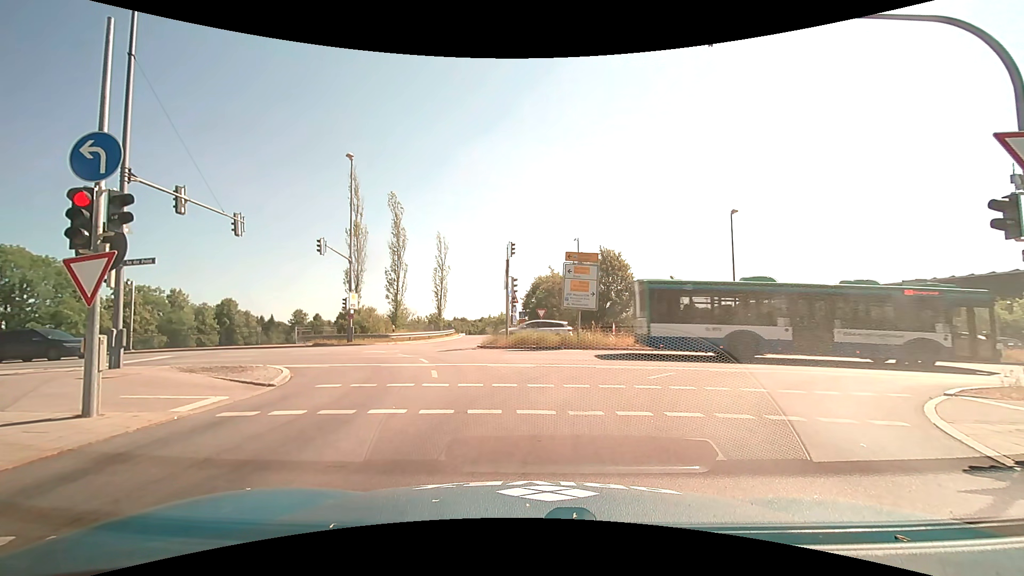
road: motorway_link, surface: asphalt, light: Day
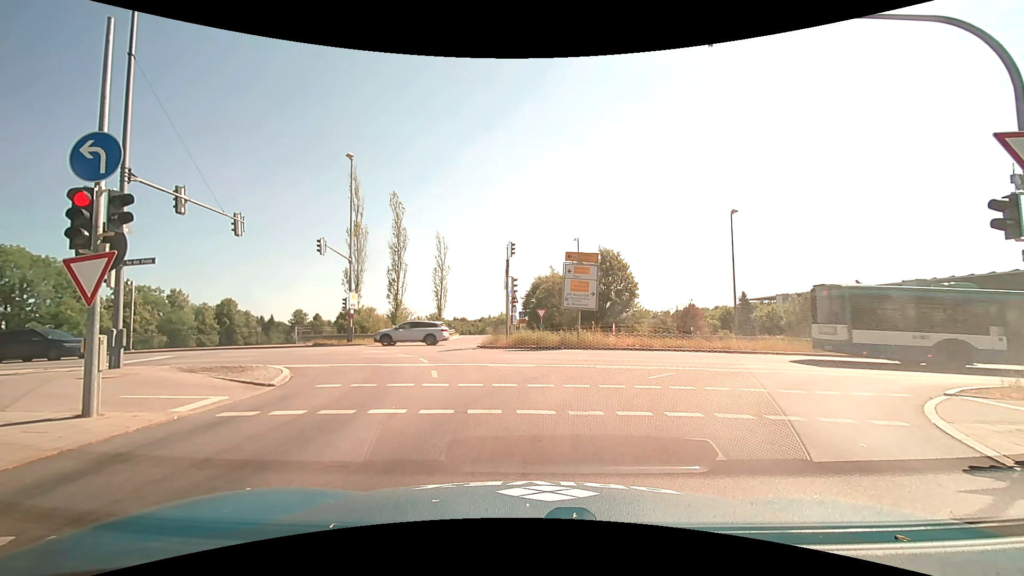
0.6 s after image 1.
(0.0, 0.0) m; 0°
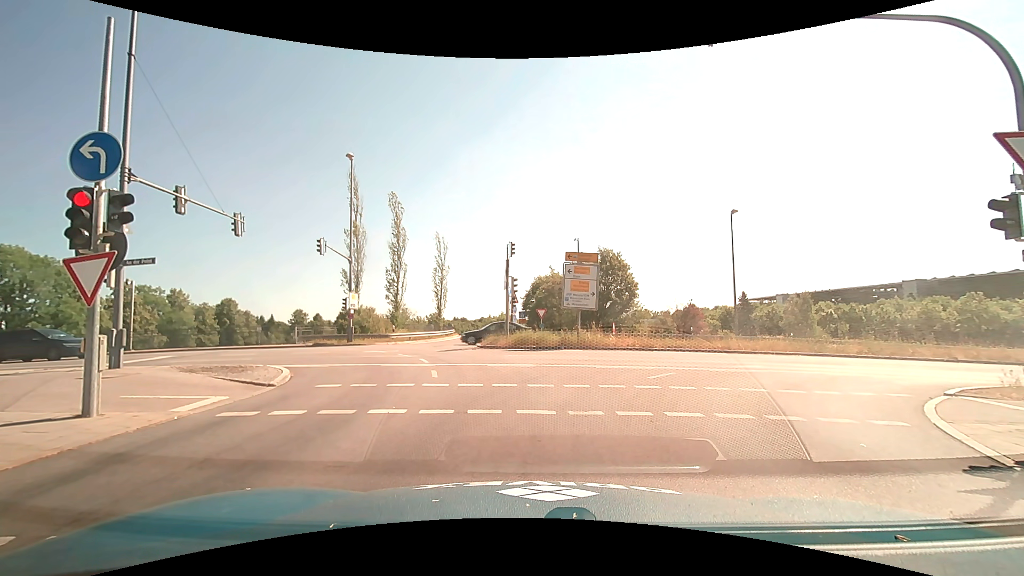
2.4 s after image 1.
(0.0, 0.0) m; 0°
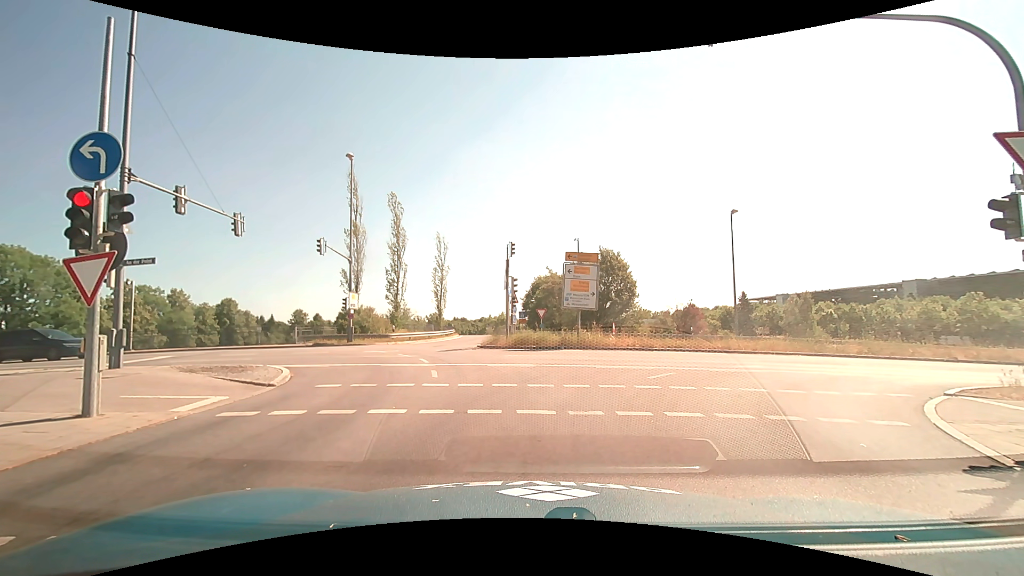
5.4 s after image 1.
(0.0, 0.0) m; 0°
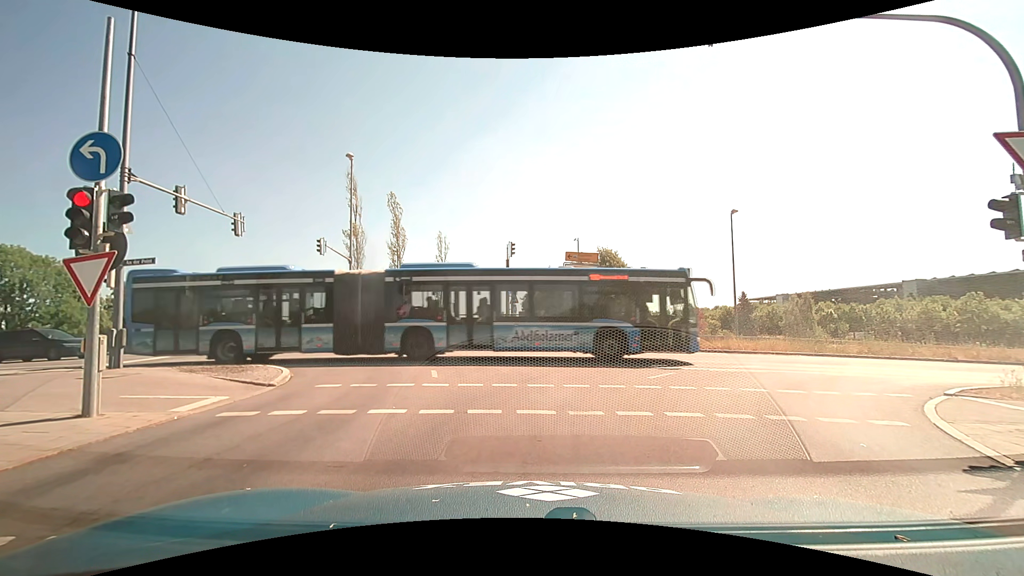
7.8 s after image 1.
(0.0, 0.0) m; 0°
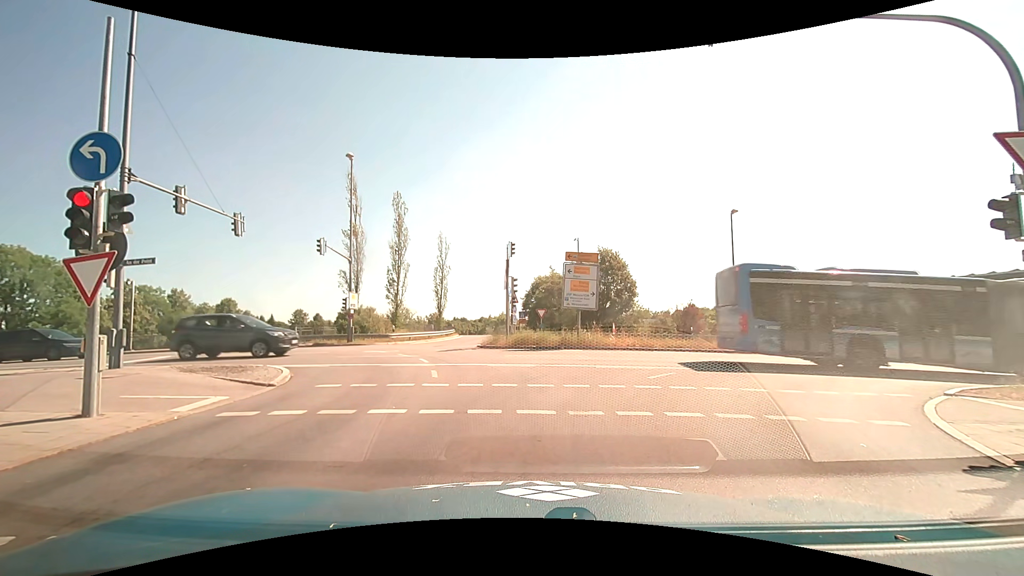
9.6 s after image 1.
(0.0, 0.0) m; 0°
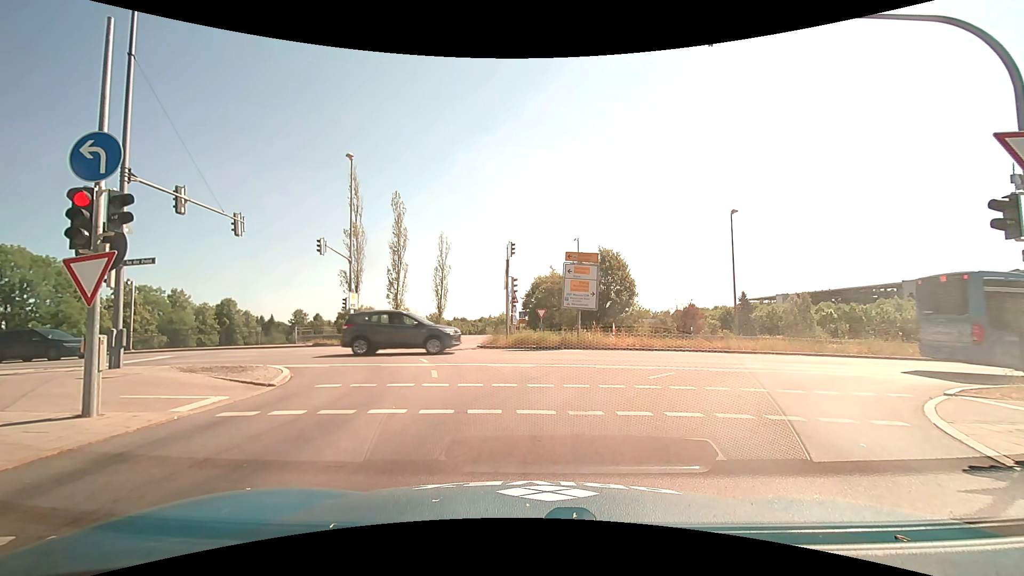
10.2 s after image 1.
(0.0, 0.0) m; 0°
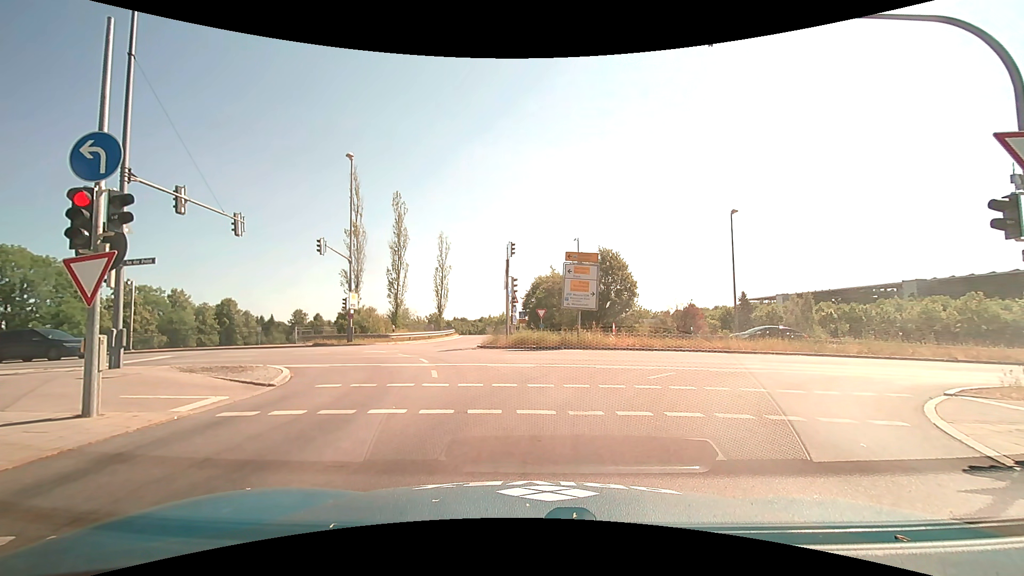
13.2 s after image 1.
(0.0, 0.0) m; 0°
(0, +10) (-3, +20) (-9, +27) (-19, +30) (-29, +31) (-39, +32) (-49, +32) (-59, +32) (-69, +31) (-79, +31) m
